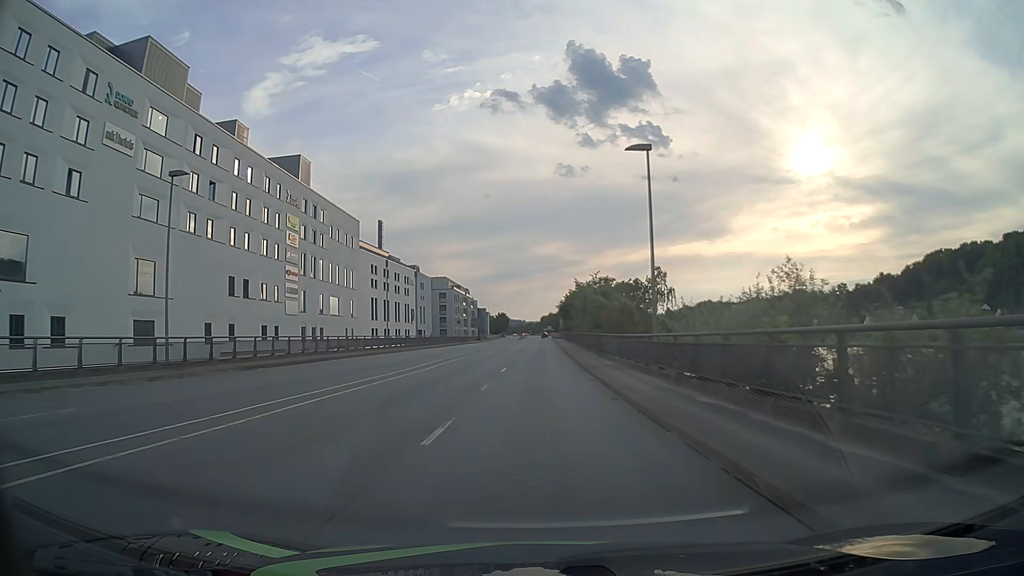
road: primary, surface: asphalt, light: Day
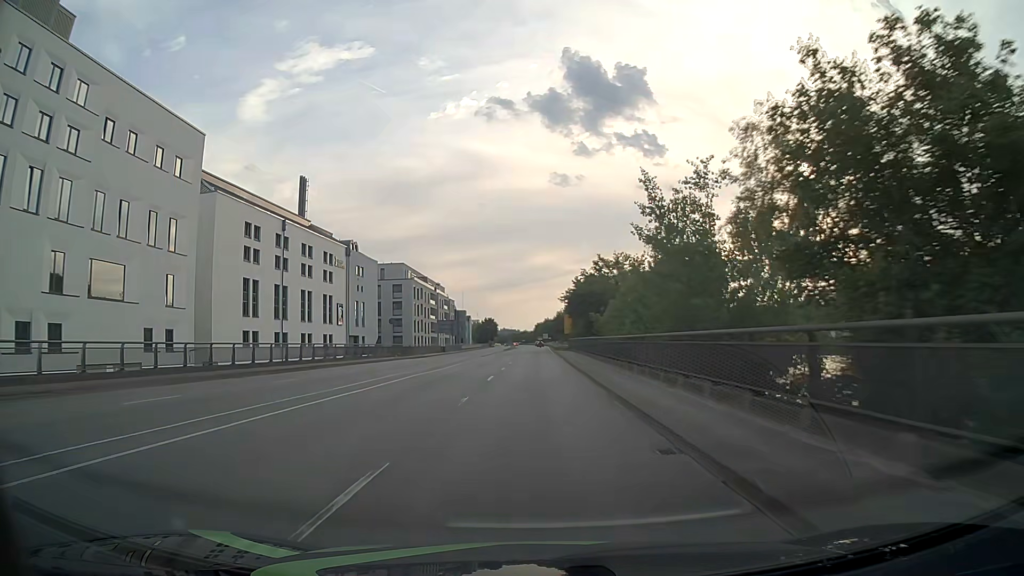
(+0.5, +49.5) m; 0°
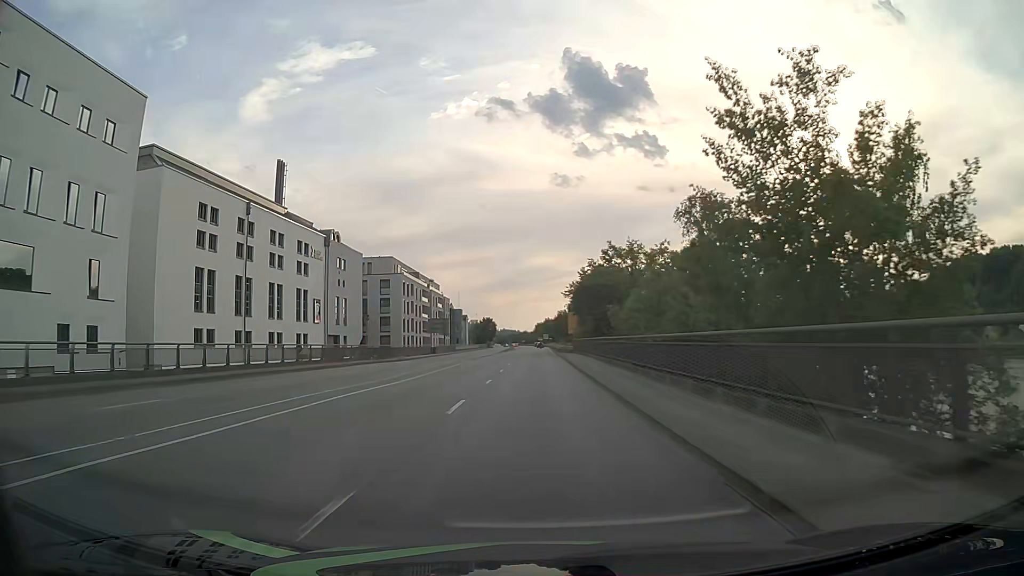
(0.0, +10.2) m; 0°
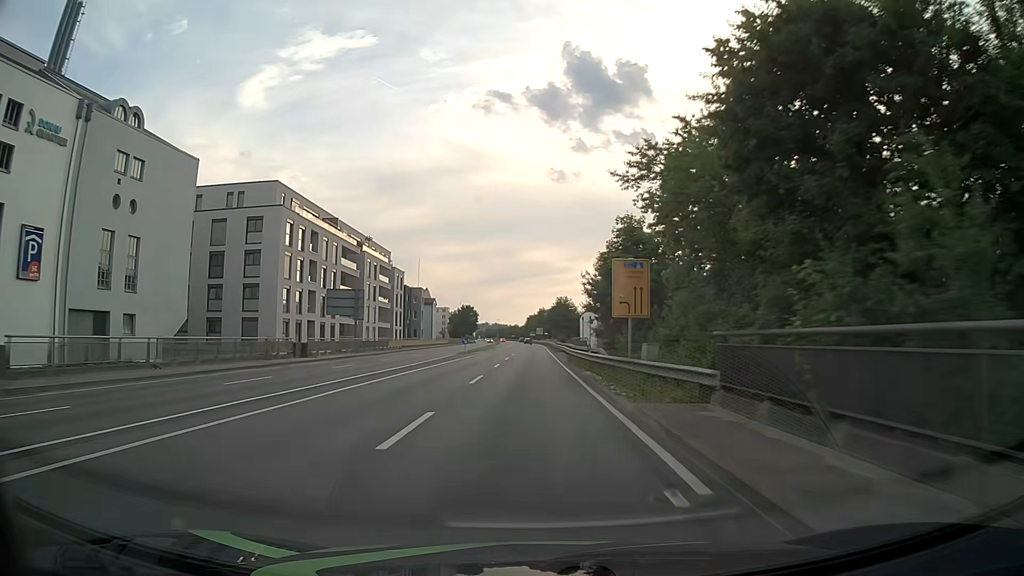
(+0.2, +51.8) m; +1°
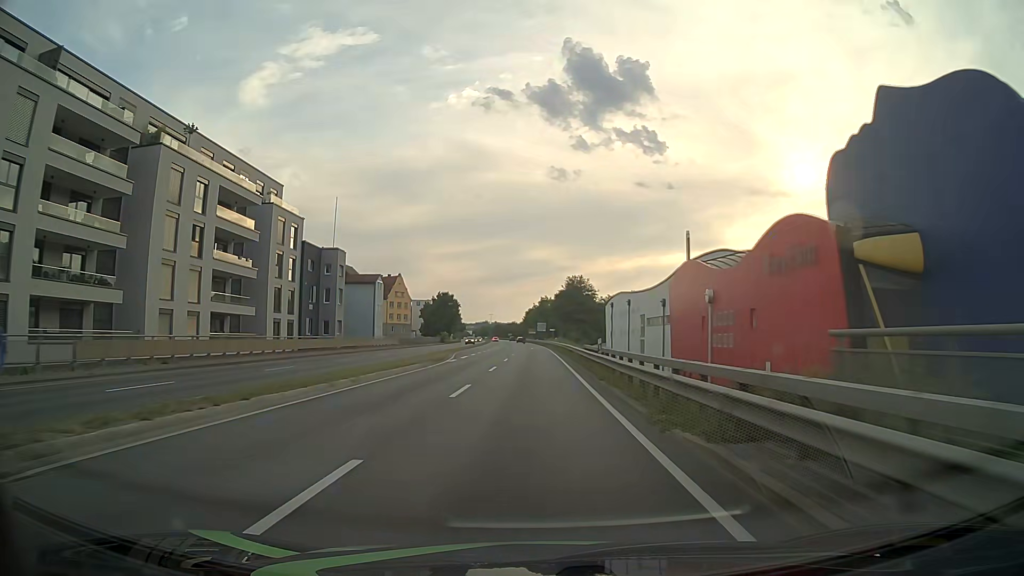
(-0.2, +53.0) m; 0°
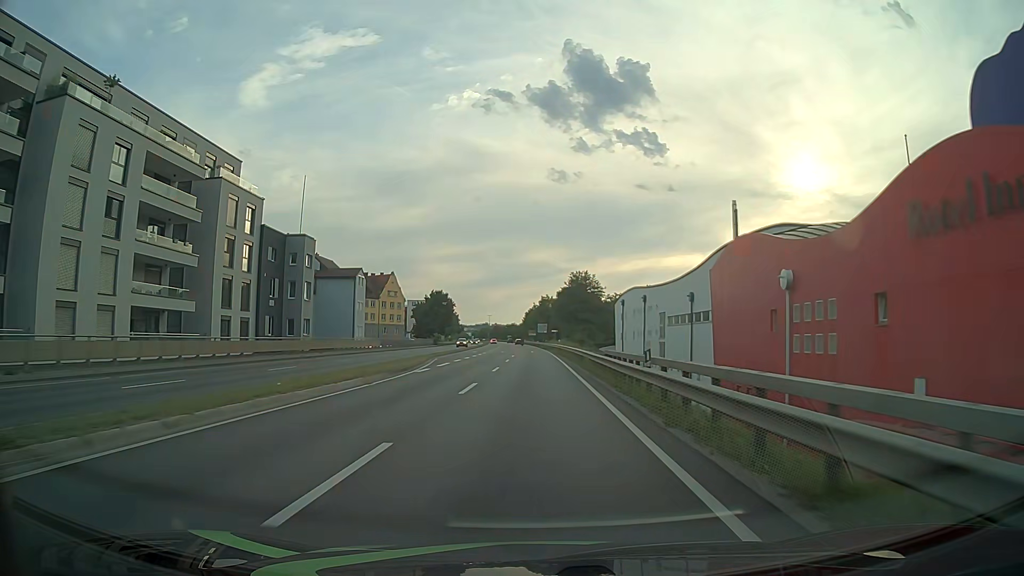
(-0.1, +10.7) m; 0°
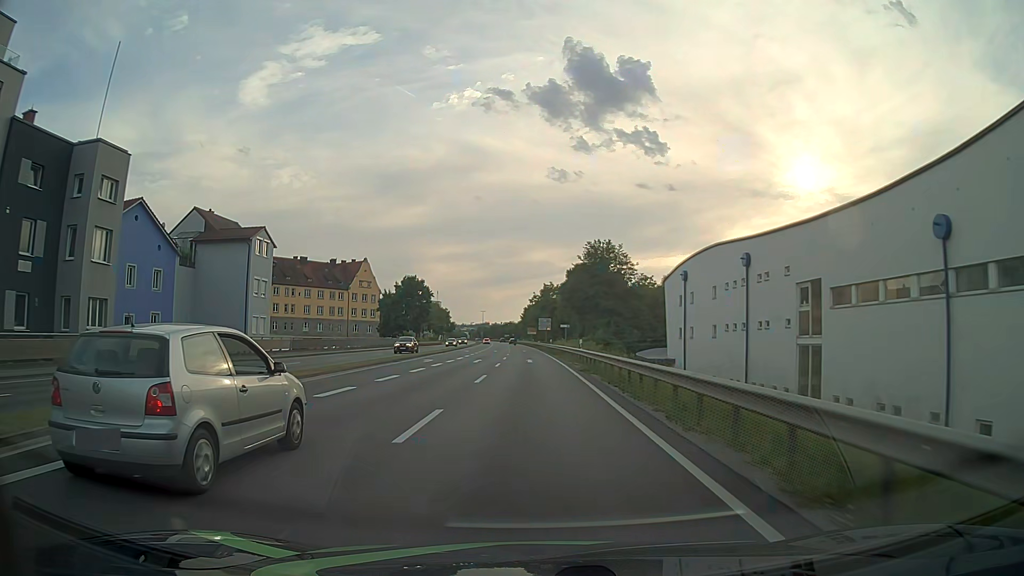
(0.0, +32.1) m; 0°
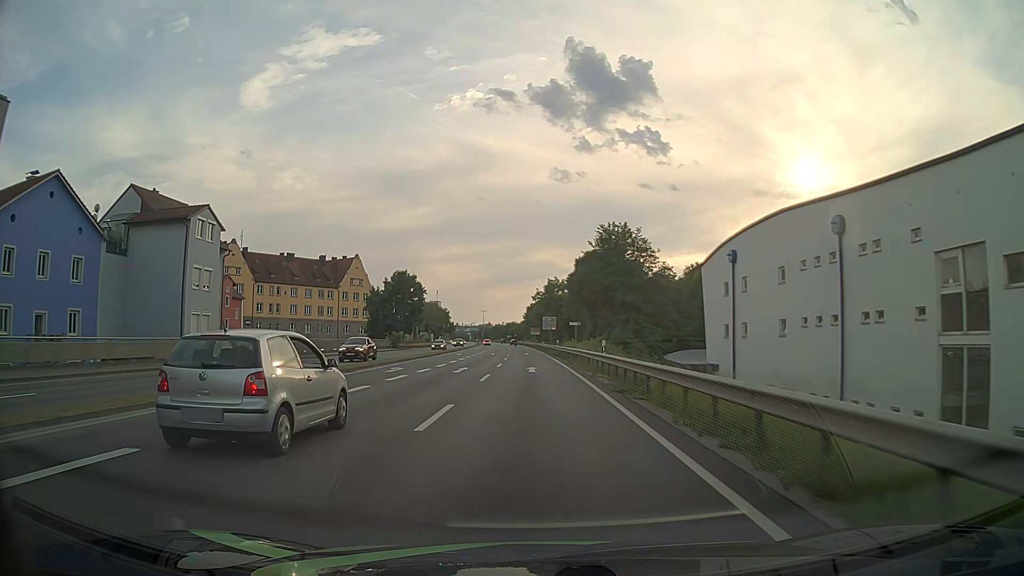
(0.0, +10.7) m; 0°
(0, +10) (0, +20) (0, +30) (0, +40) (-1, +50) (-1, +60) (-1, +70) (-1, +80) (-2, +90) (-2, +100) m
